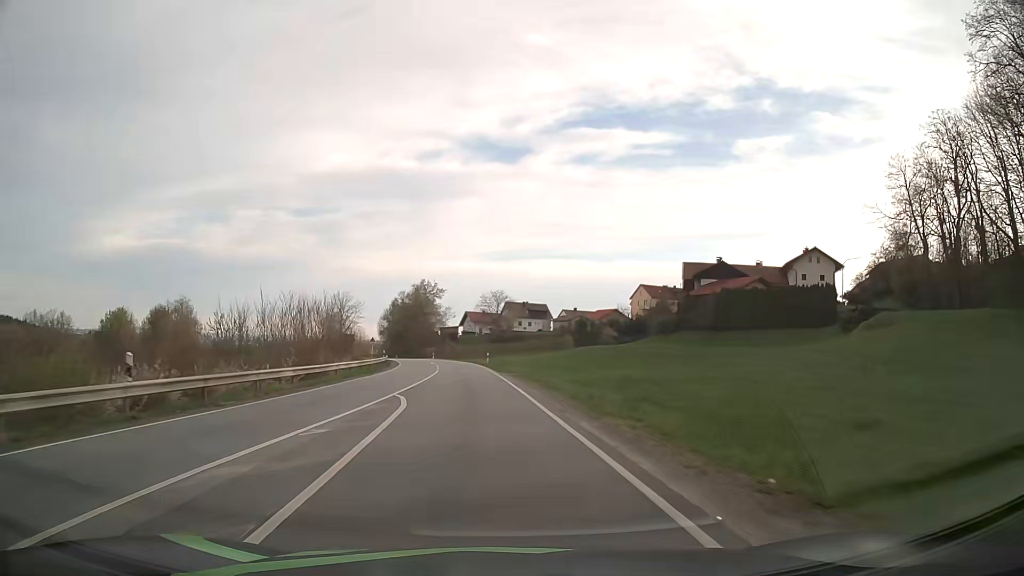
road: secondary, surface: asphalt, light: Day
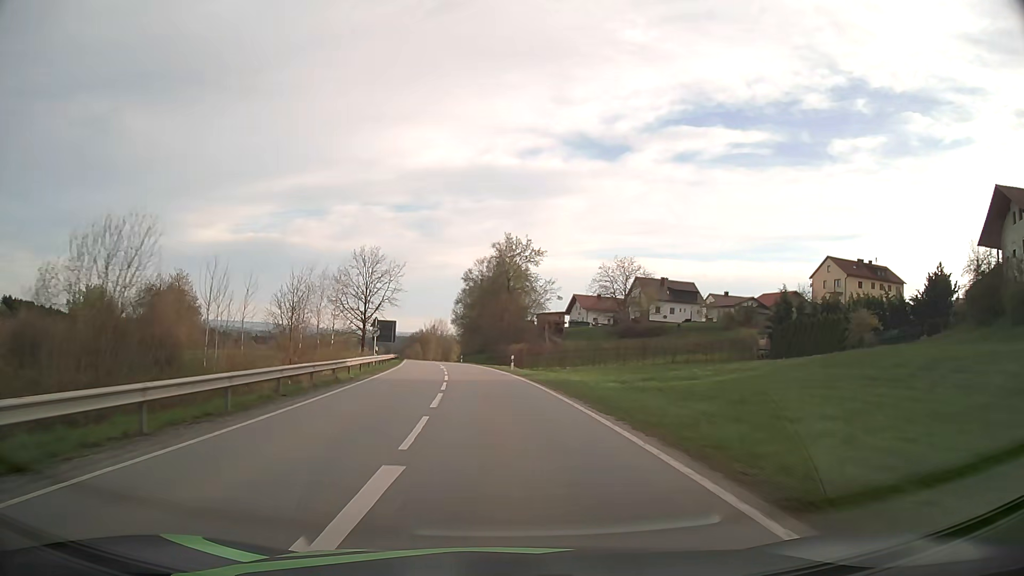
(-5.1, +59.2) m; -9°
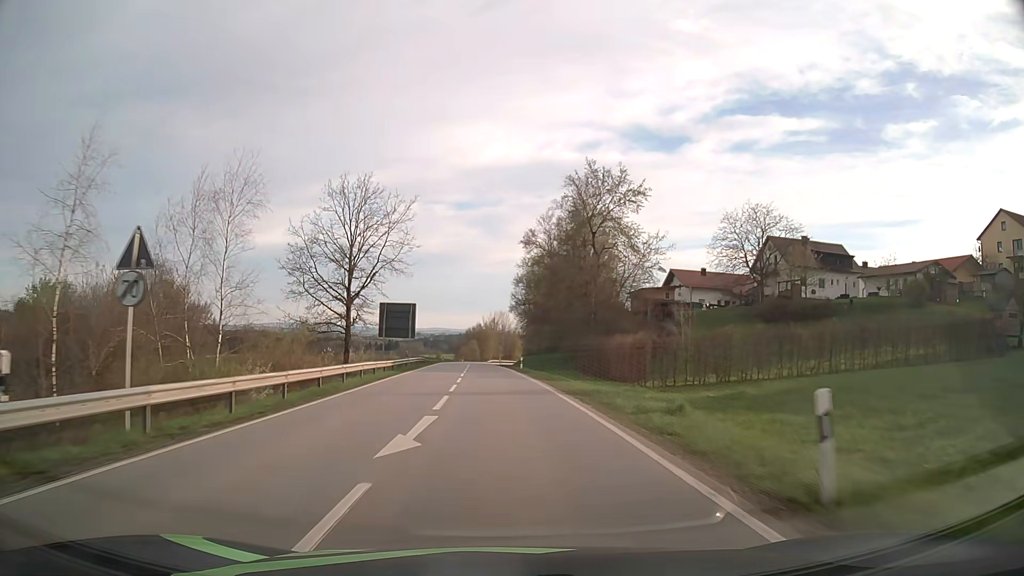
(-1.7, +36.5) m; -5°
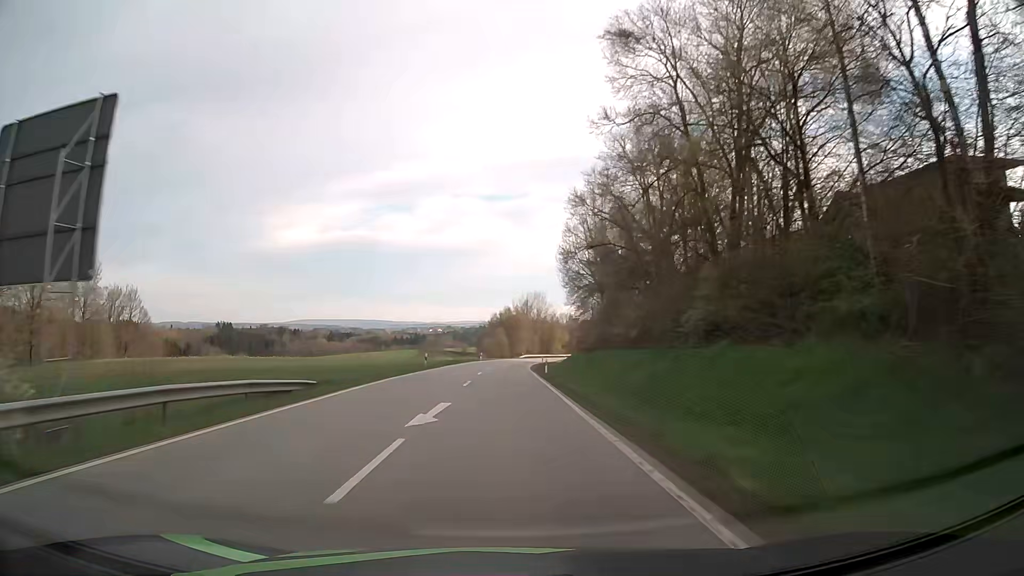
(-1.5, +51.6) m; -3°
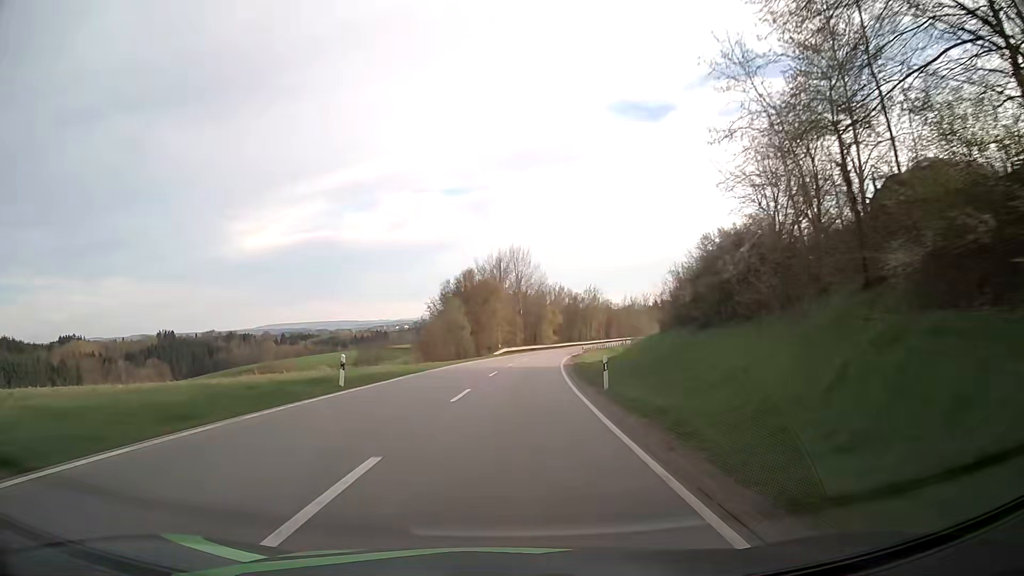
(+0.5, +68.9) m; +2°
